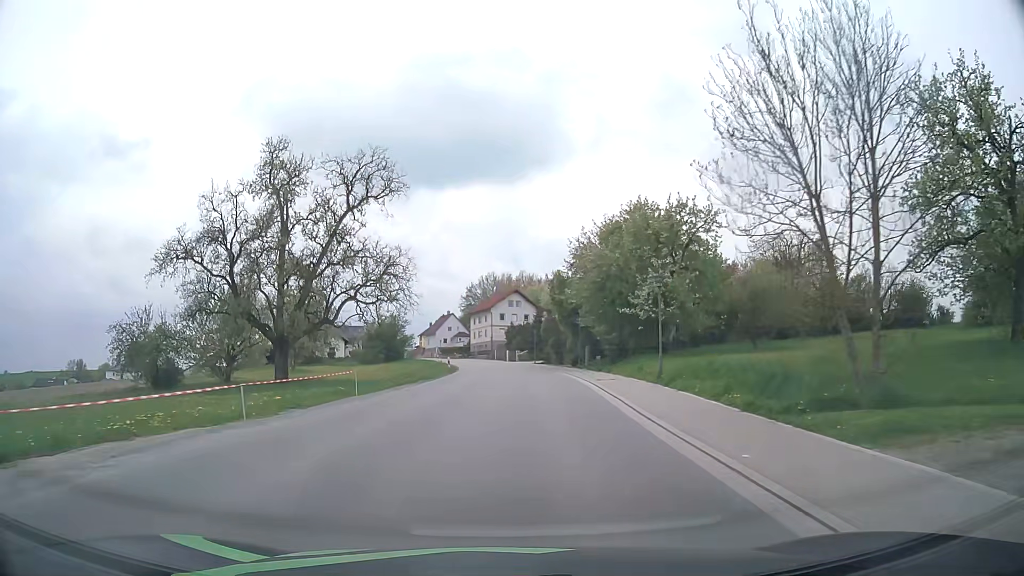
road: tertiary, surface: asphalt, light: Day
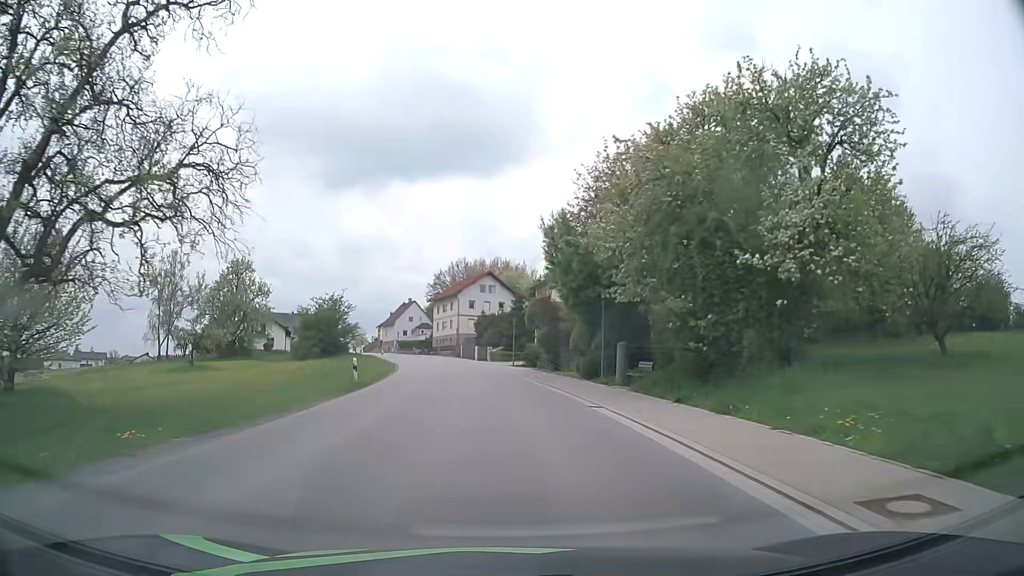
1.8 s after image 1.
(+0.3, +22.8) m; +2°
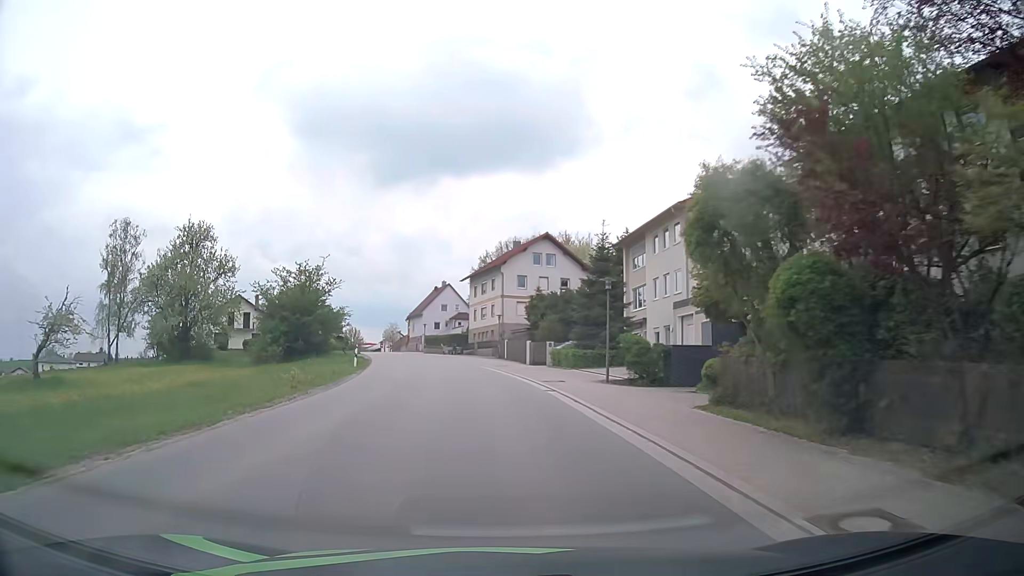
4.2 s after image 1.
(-0.9, +30.6) m; -5°
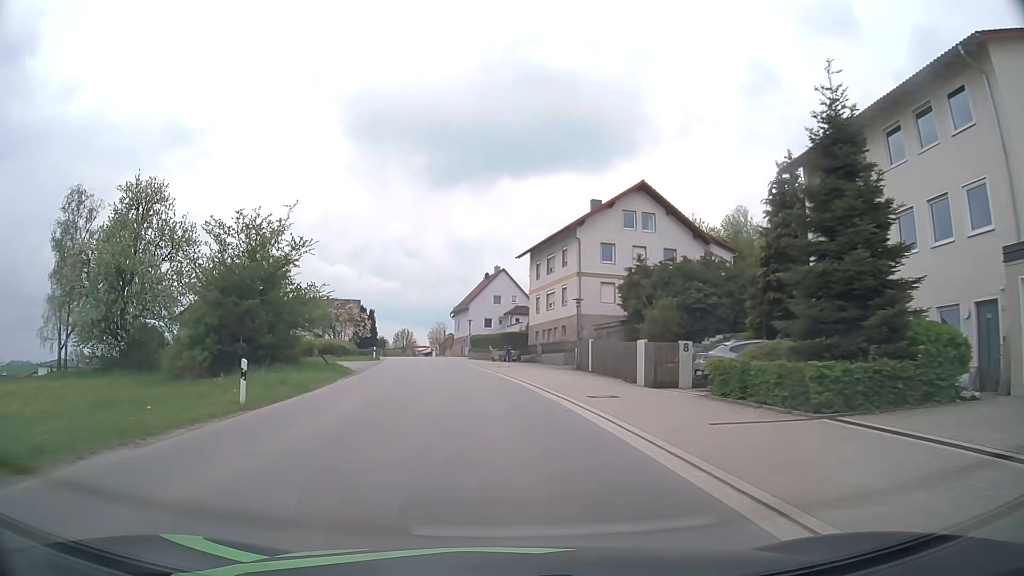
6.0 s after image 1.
(-0.9, +22.9) m; -5°
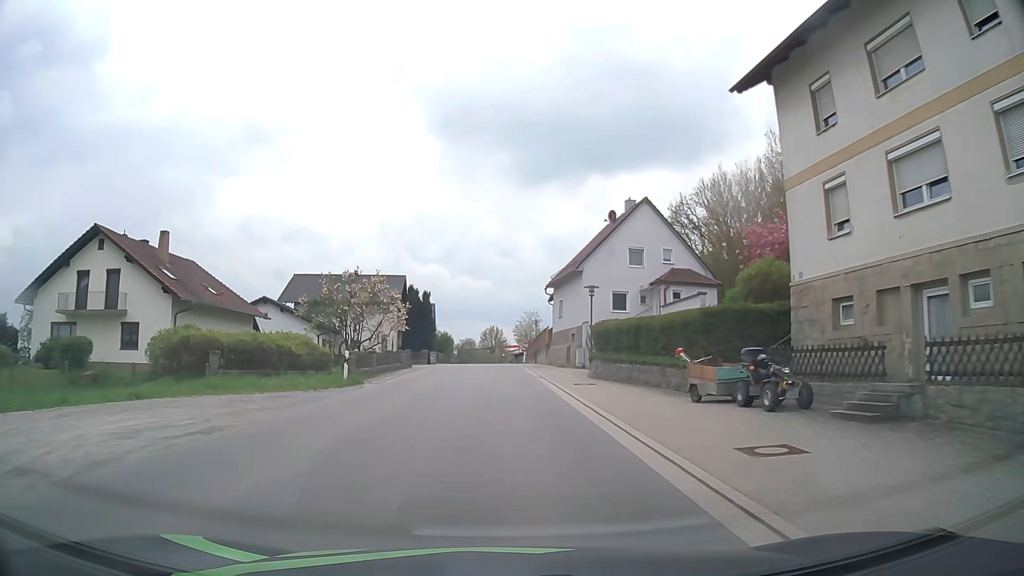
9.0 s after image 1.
(-3.0, +37.8) m; -8°
(0, +10) (0, +20) (0, +30) (-1, +40) (-1, +50) (-1, +60) (-1, +70) (-1, +80) (-2, +90) (-2, +100) m
